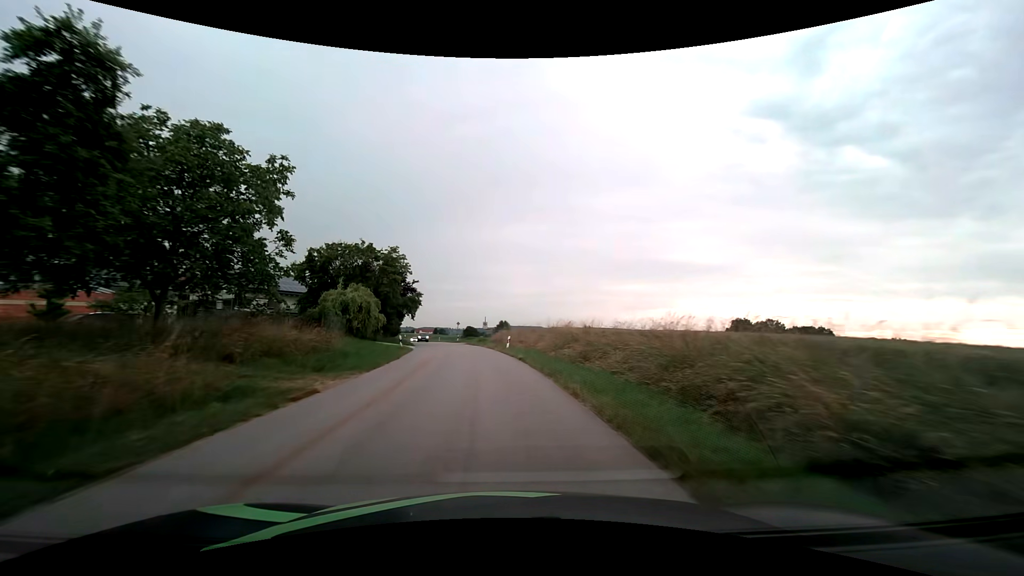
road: tertiary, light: Day
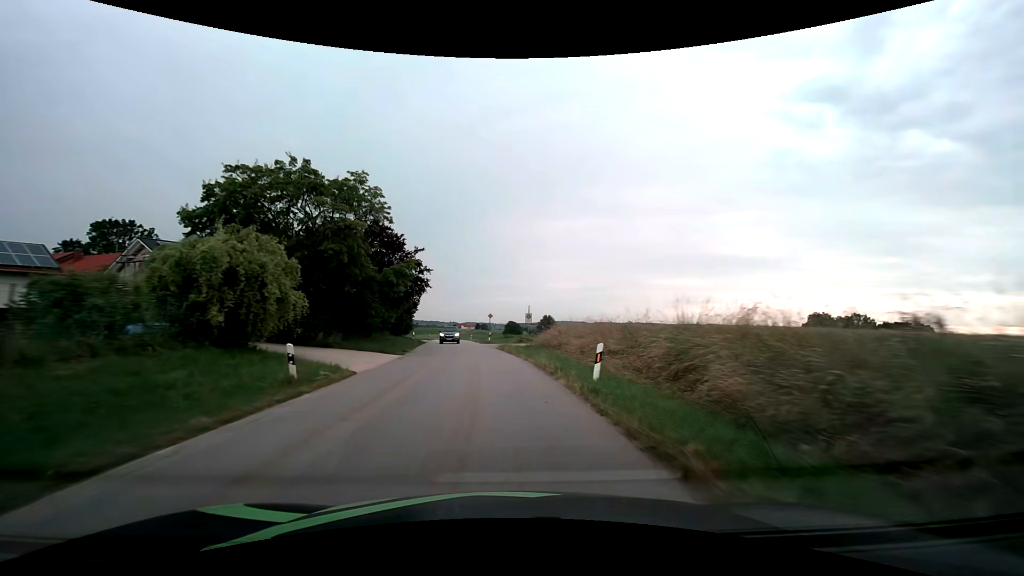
(-0.9, +21.2) m; -5°
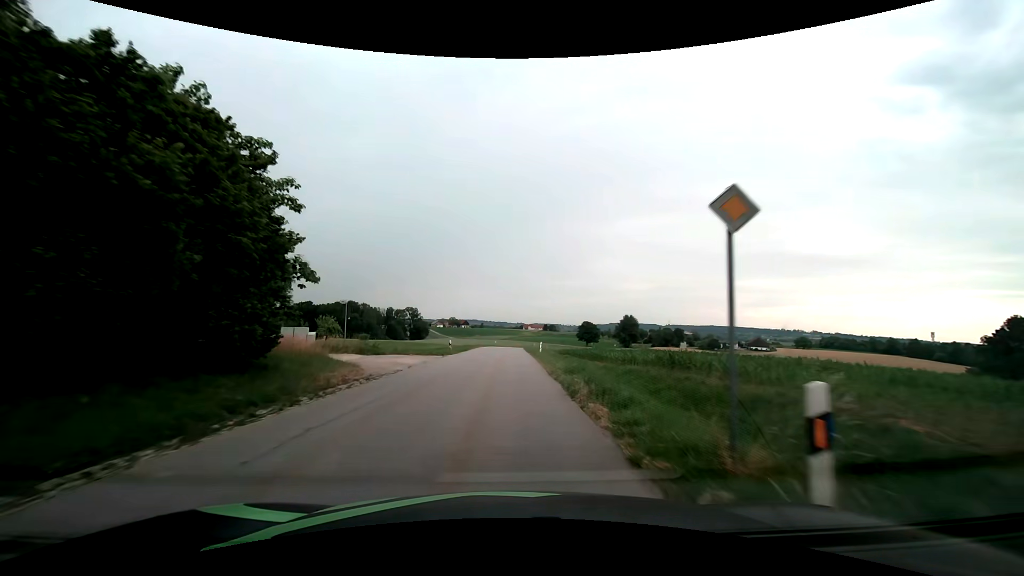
(-3.1, +44.0) m; -8°
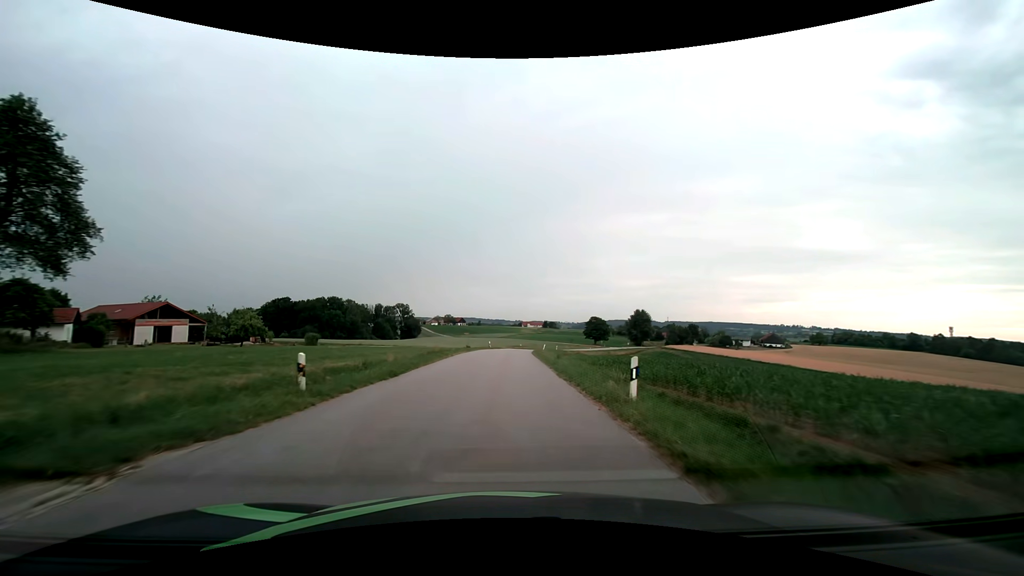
(0.0, +27.7) m; +1°
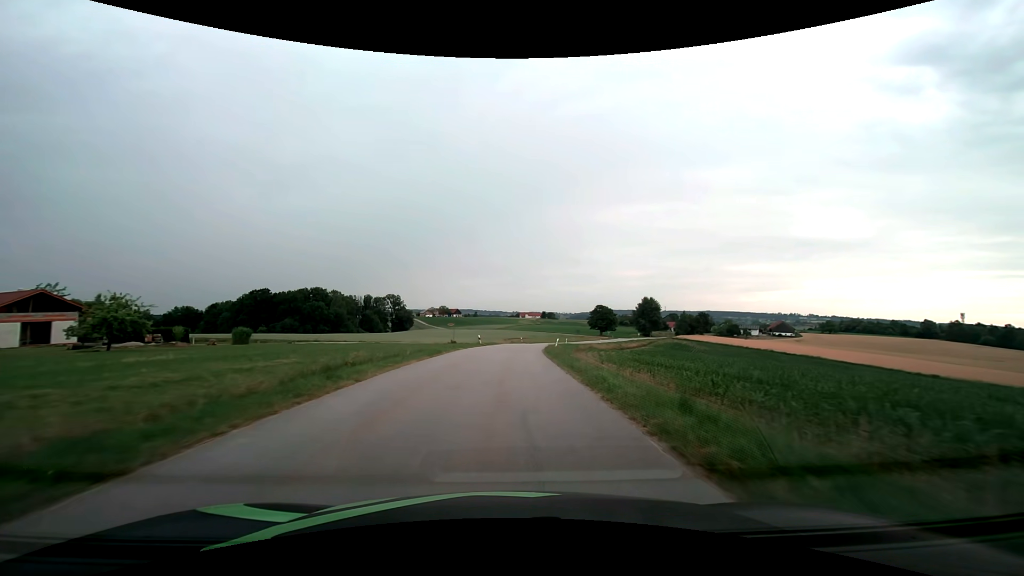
(0.0, +19.9) m; 0°
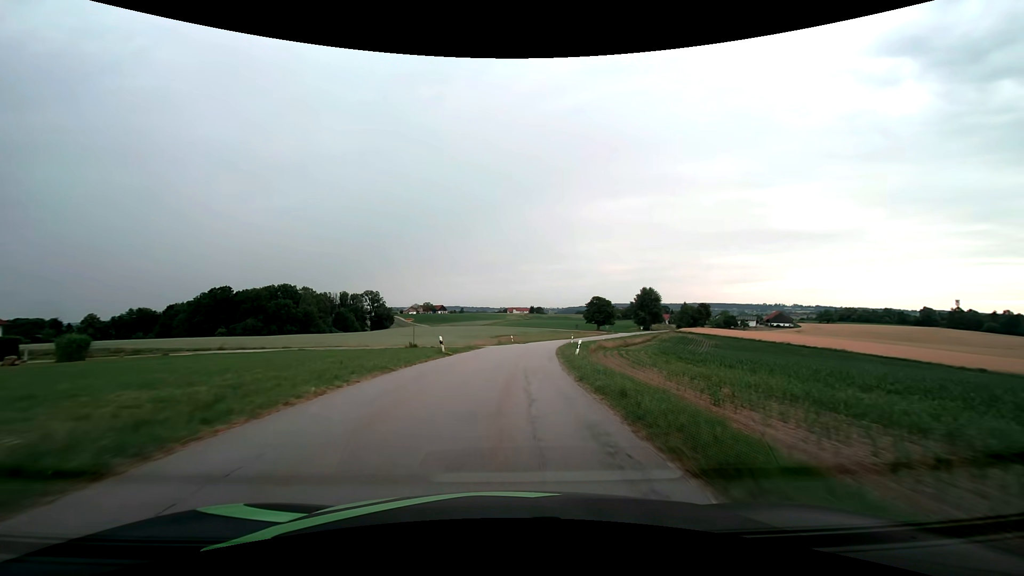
(+0.2, +20.2) m; +1°
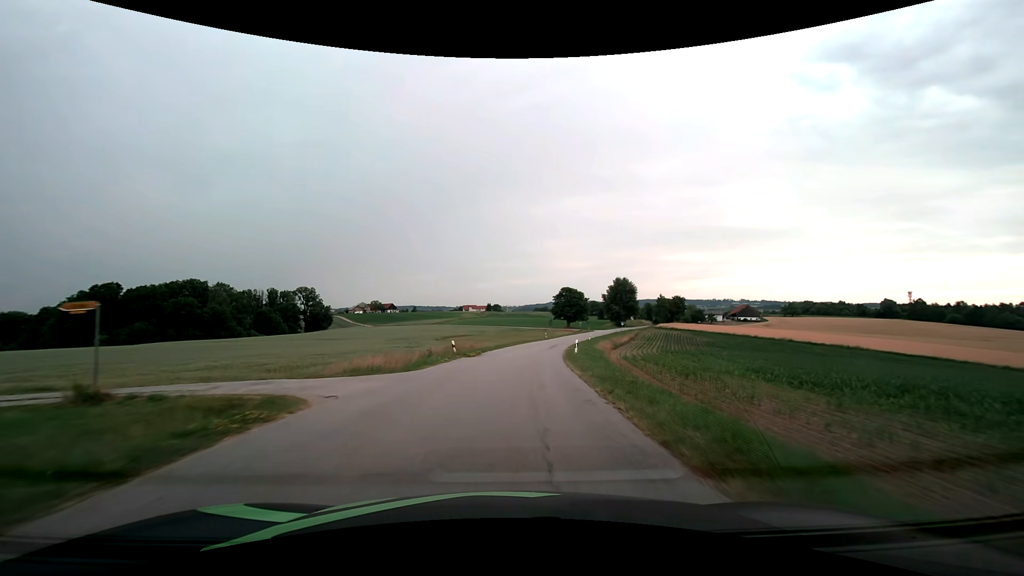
(+1.0, +30.3) m; +5°
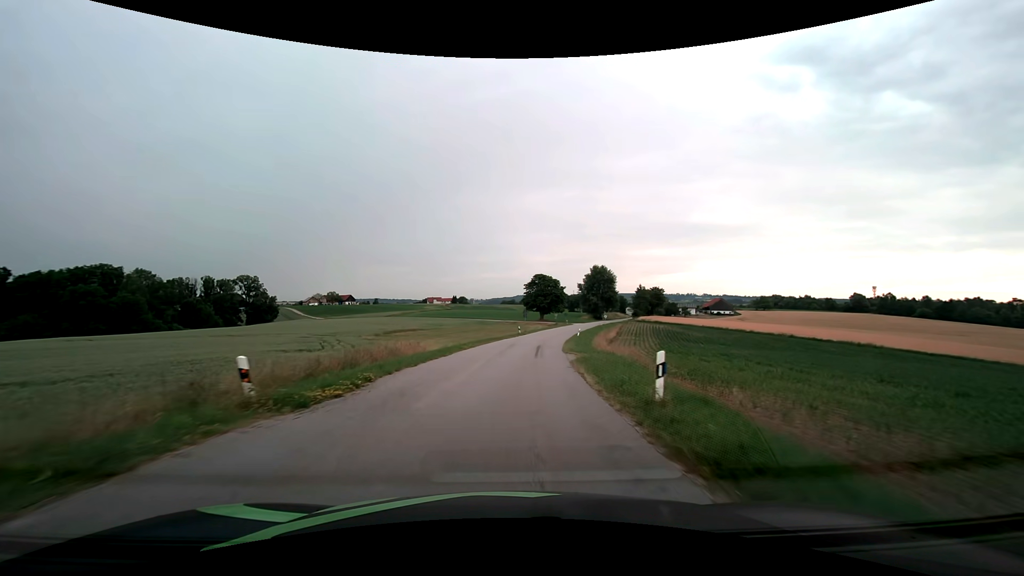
(+0.8, +20.4) m; +4°
(0, +10) (+1, +20) (+1, +30) (+2, +40) (+4, +50) (+5, +60) (+7, +69) (+10, +79) (+12, +89) (+15, +99) m
